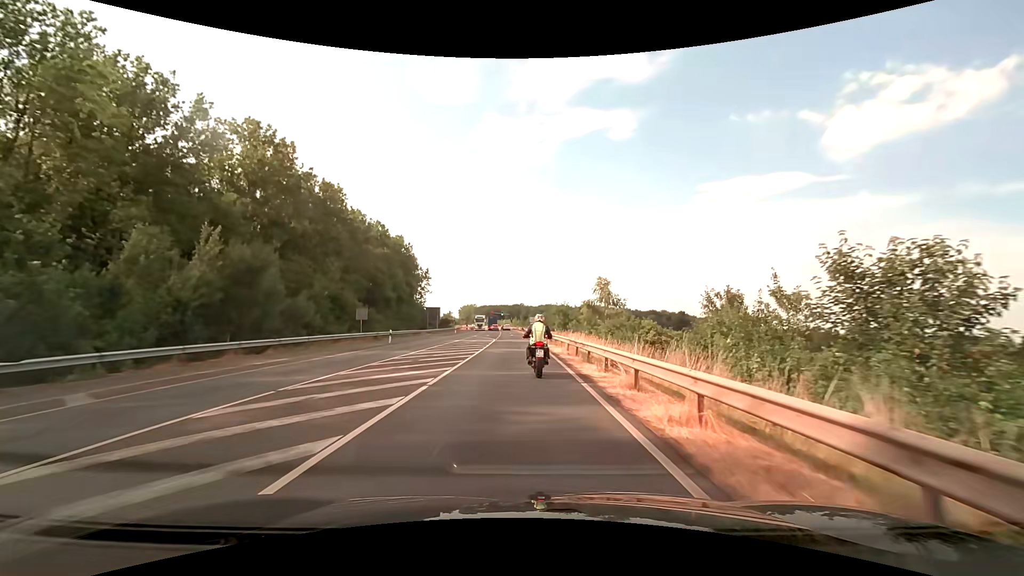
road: secondary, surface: asphalt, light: Day
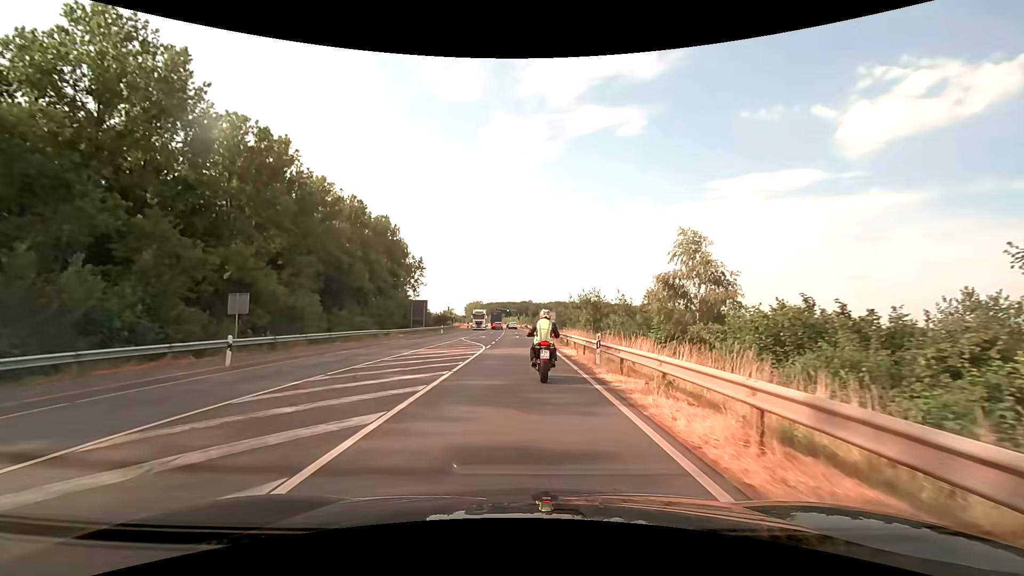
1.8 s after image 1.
(-0.2, +21.2) m; -1°
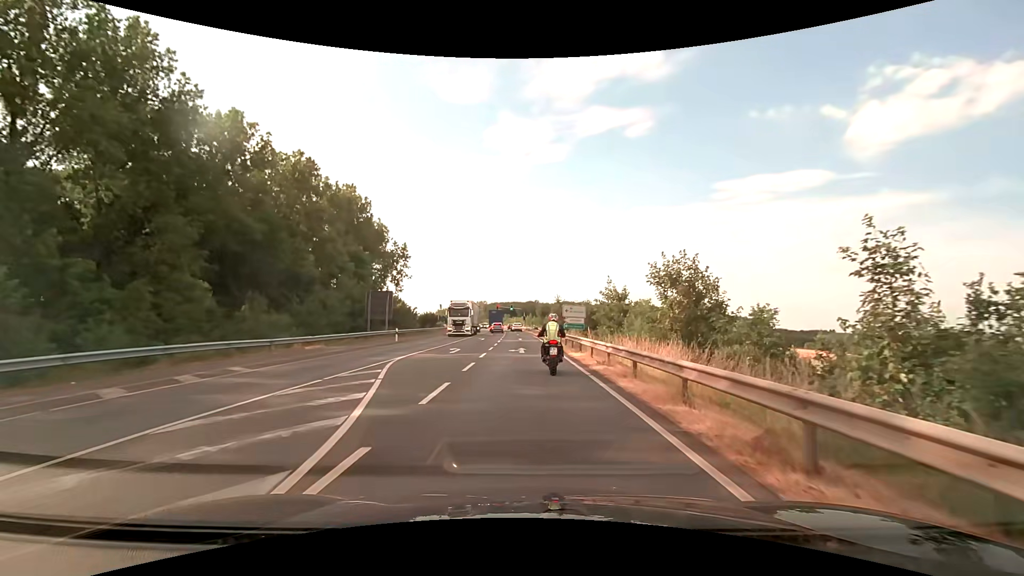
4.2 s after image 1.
(-0.1, +24.7) m; 0°
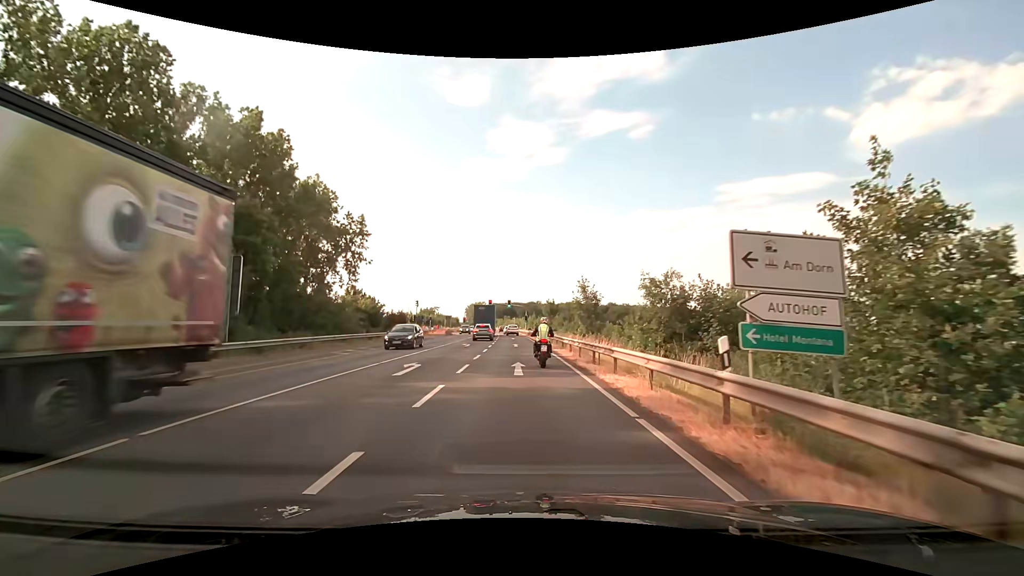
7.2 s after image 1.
(-0.1, +30.2) m; 0°
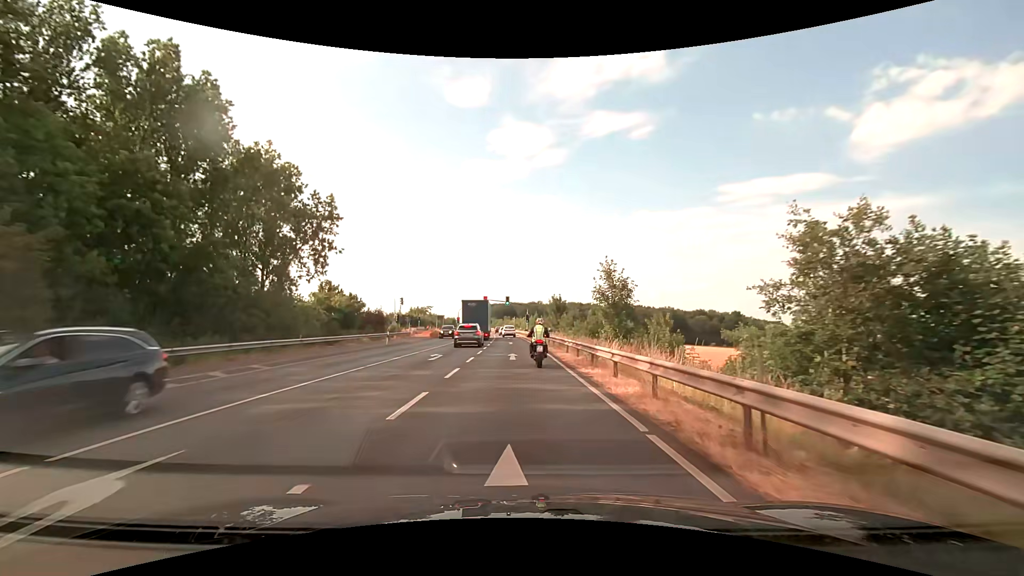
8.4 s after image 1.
(0.0, +13.2) m; 0°
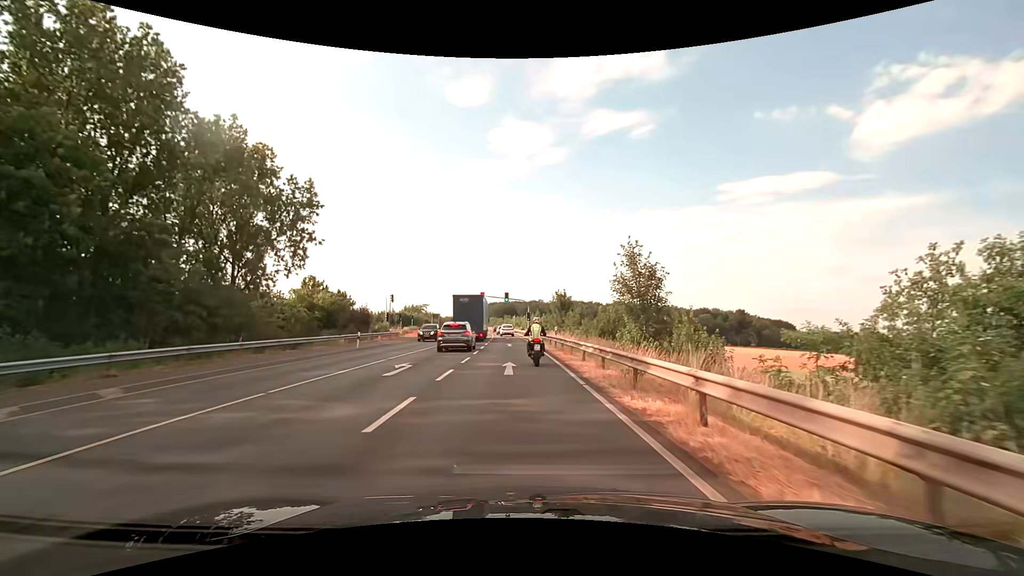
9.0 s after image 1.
(0.0, +6.9) m; 0°
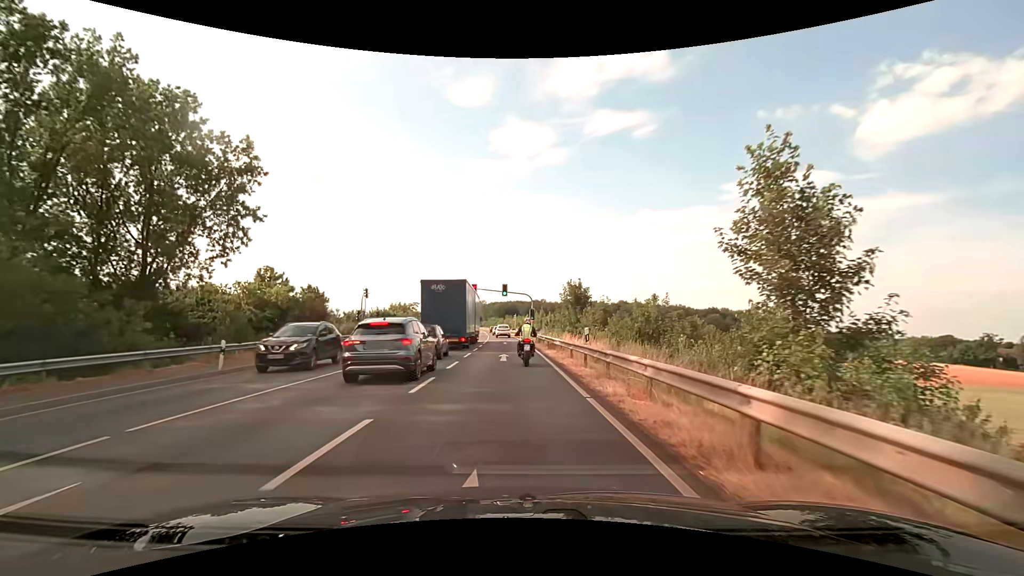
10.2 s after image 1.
(0.0, +14.2) m; 0°
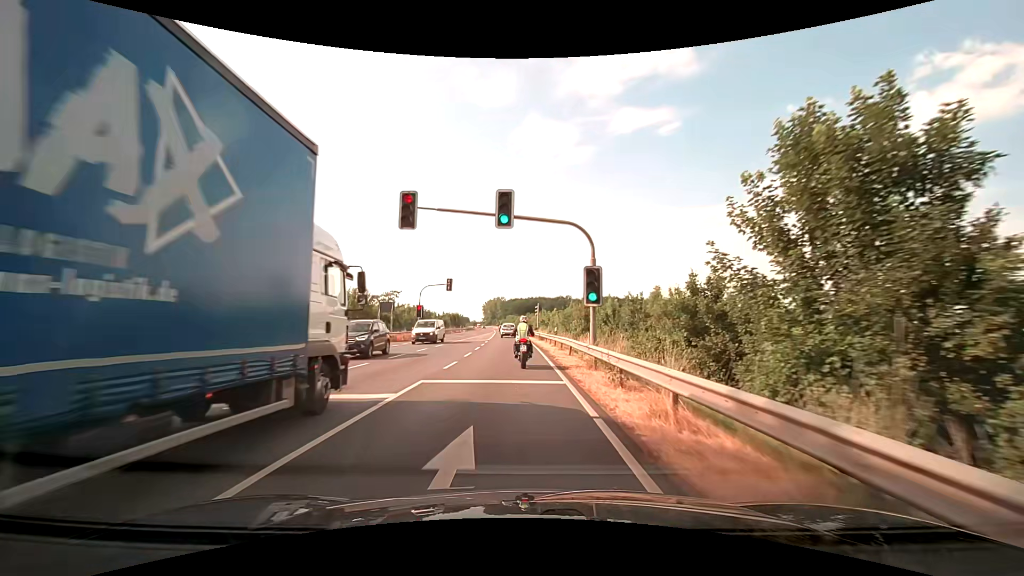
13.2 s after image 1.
(-0.5, +38.2) m; -2°
(0, +10) (0, +20) (-1, +30) (-1, +40) (-1, +50) (-2, +60) (-3, +70) (-3, +80) (-4, +90) (-4, +100) m
